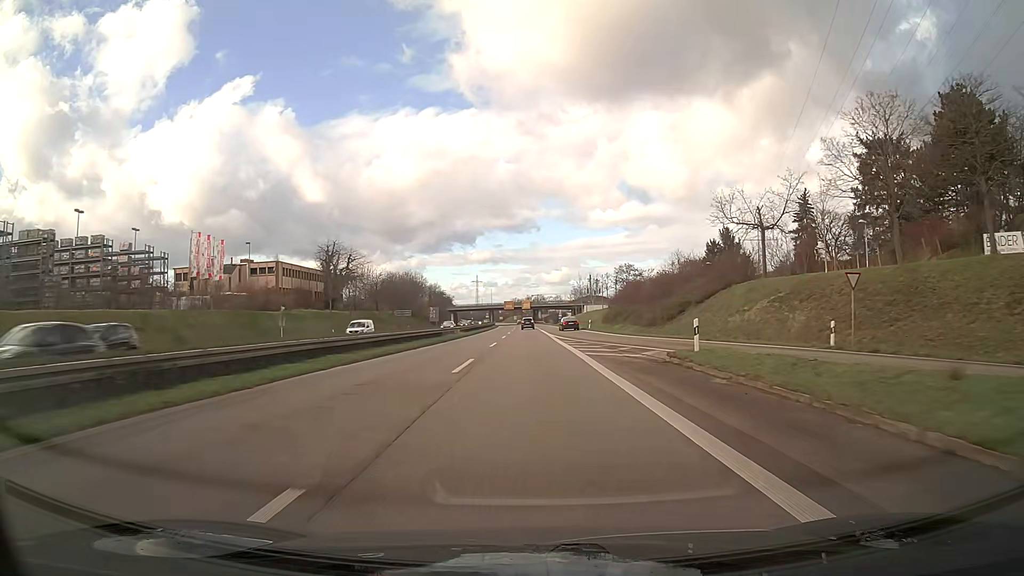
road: trunk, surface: asphalt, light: Day
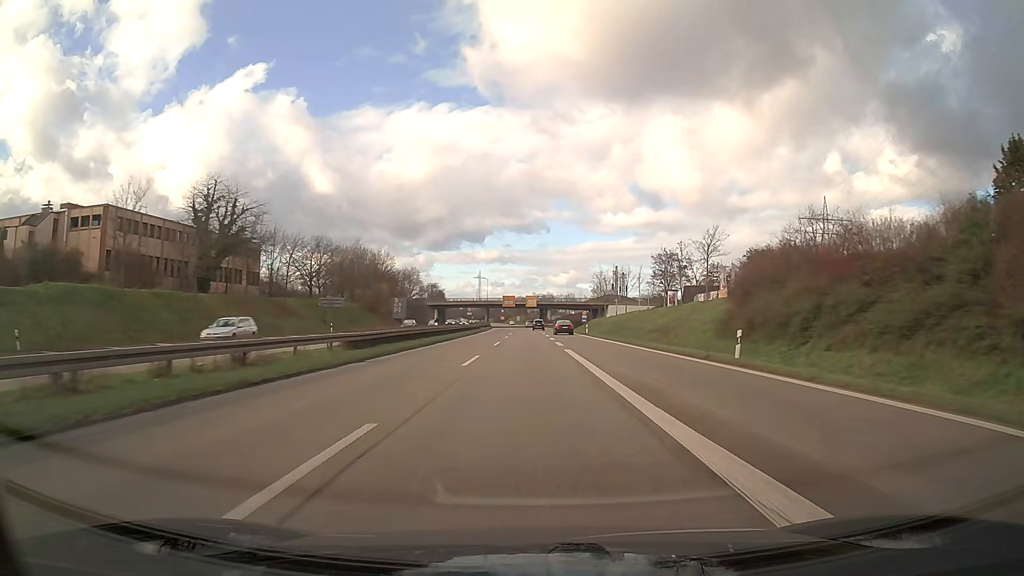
(-0.2, +50.8) m; -1°
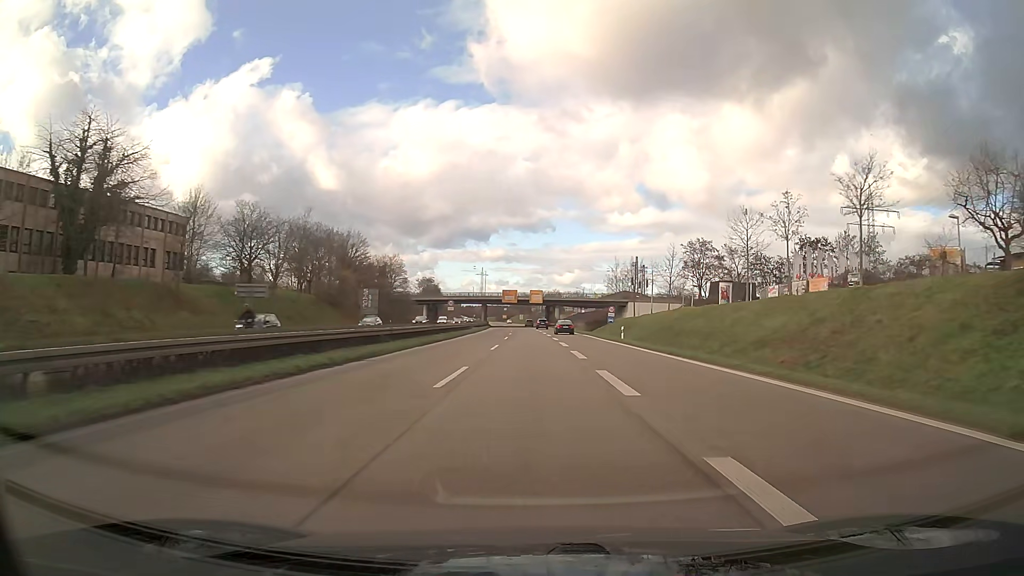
(-0.1, +25.2) m; 0°
